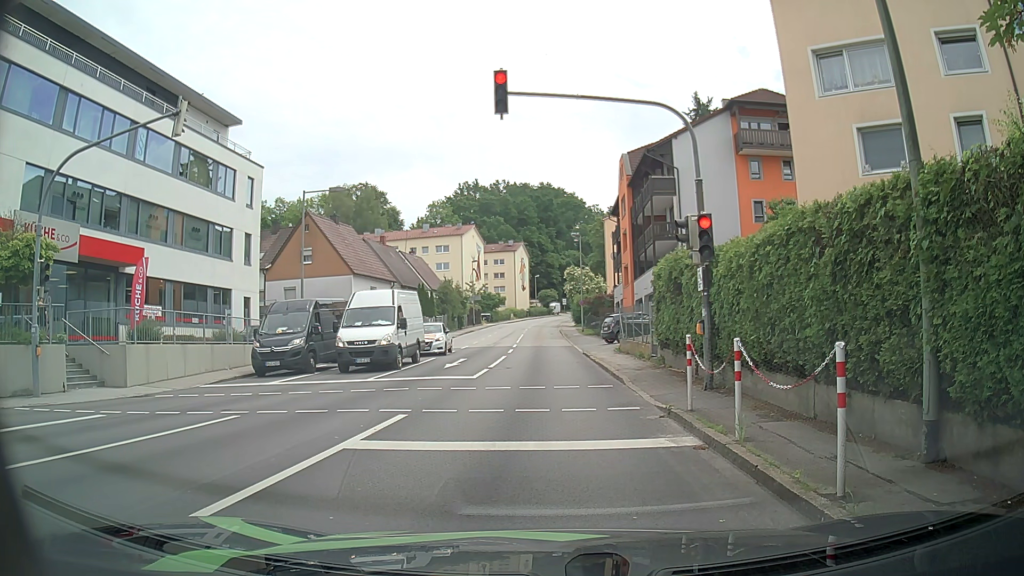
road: tertiary_link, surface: asphalt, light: Day
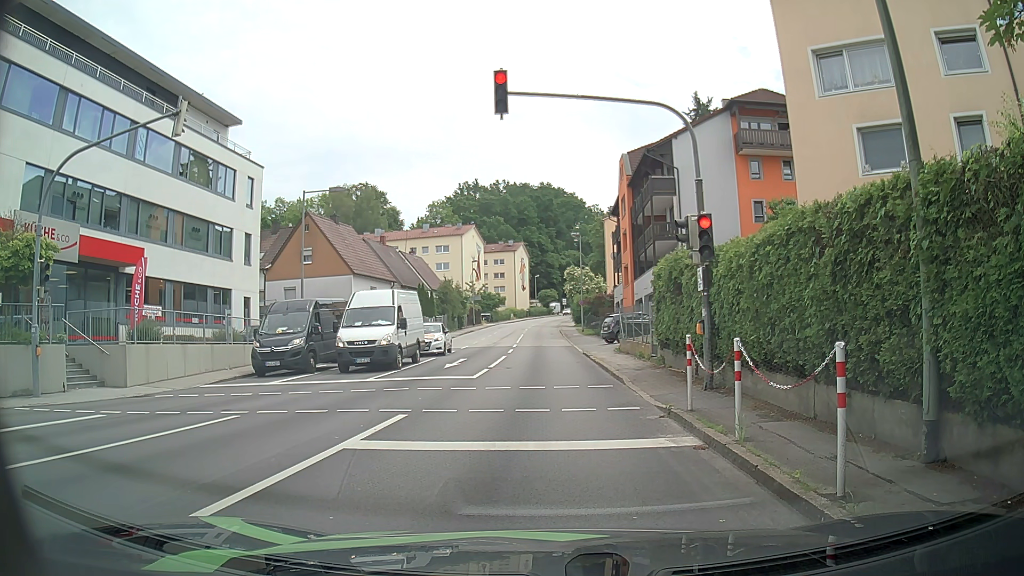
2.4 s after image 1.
(0.0, 0.0) m; 0°
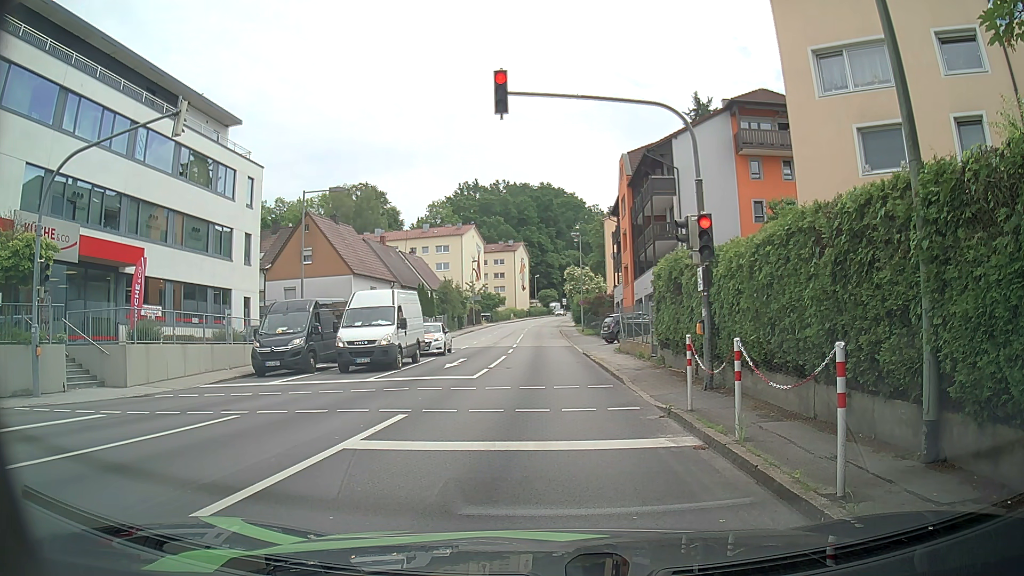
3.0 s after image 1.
(0.0, 0.0) m; 0°
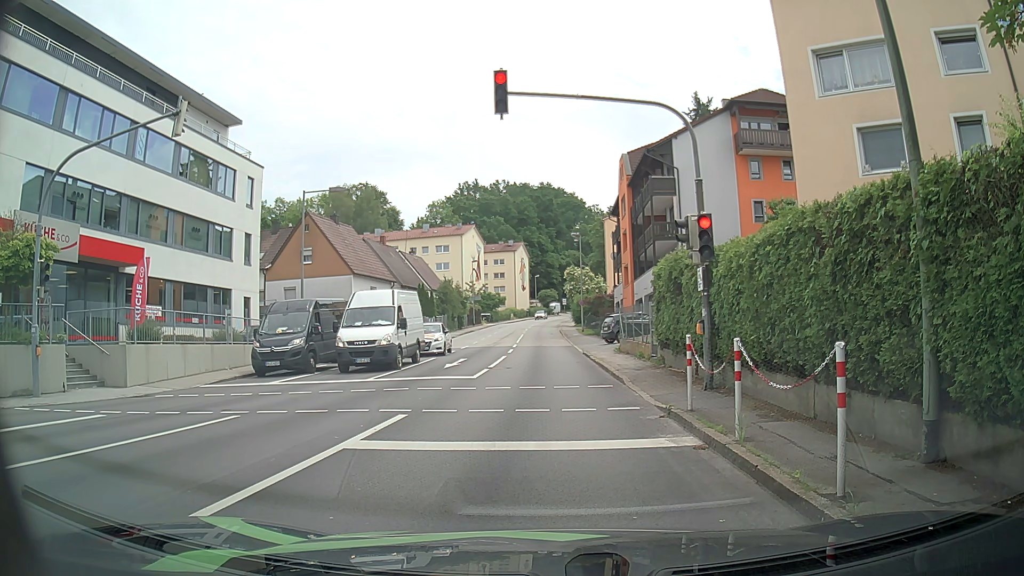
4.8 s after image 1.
(0.0, 0.0) m; 0°
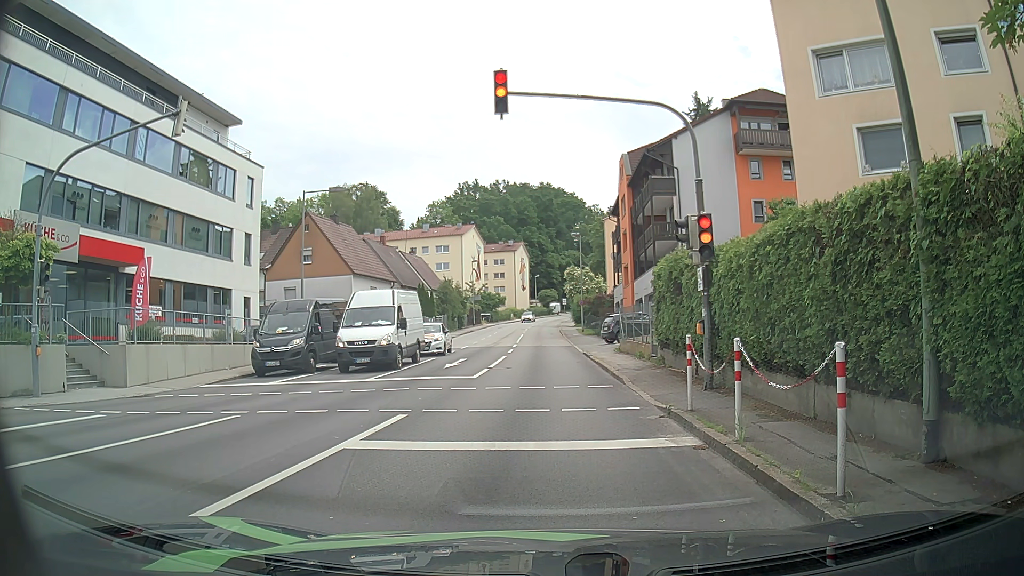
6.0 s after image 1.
(0.0, 0.0) m; 0°
